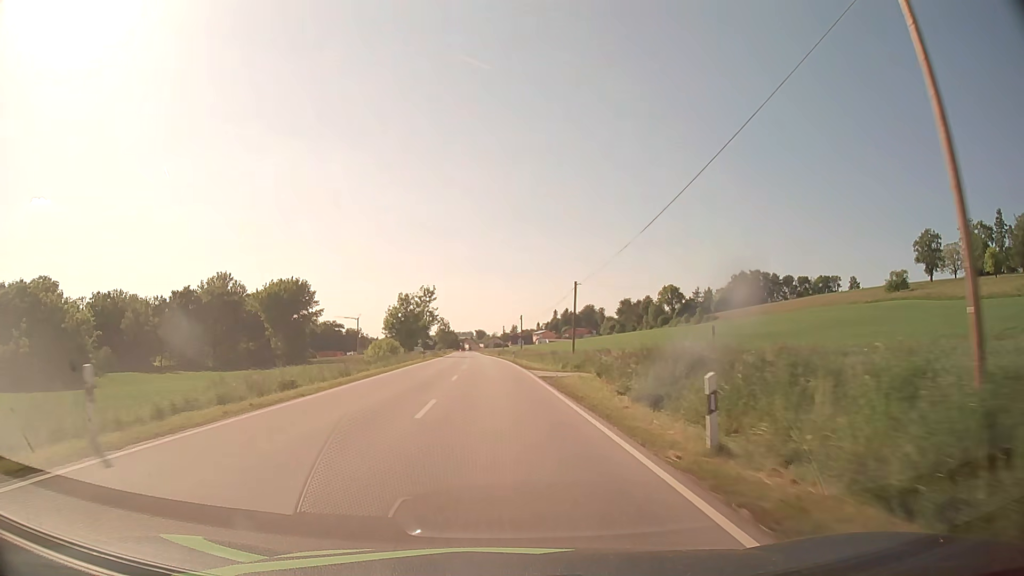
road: secondary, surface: asphalt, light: Day
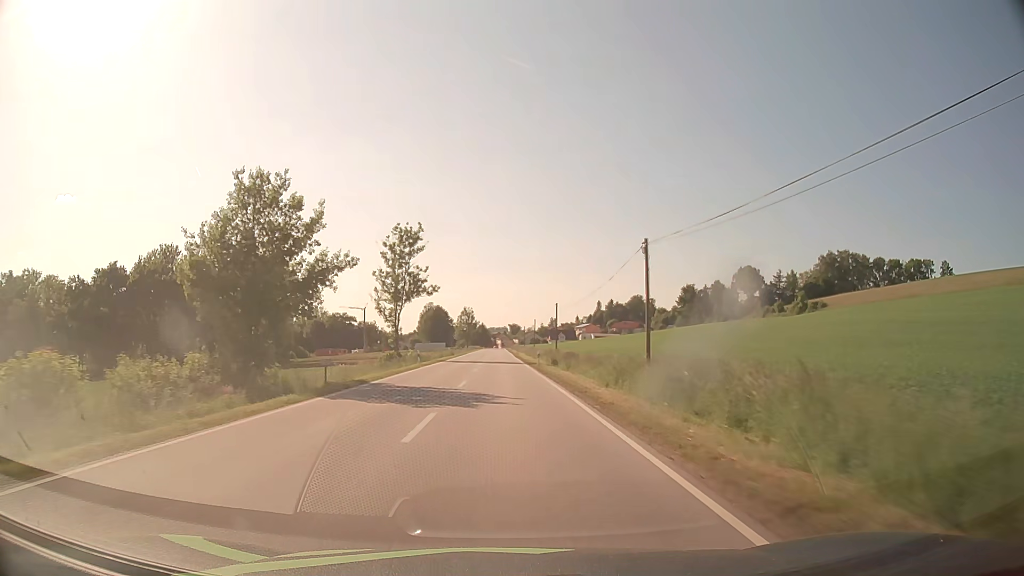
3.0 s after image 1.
(-2.2, +62.9) m; -3°
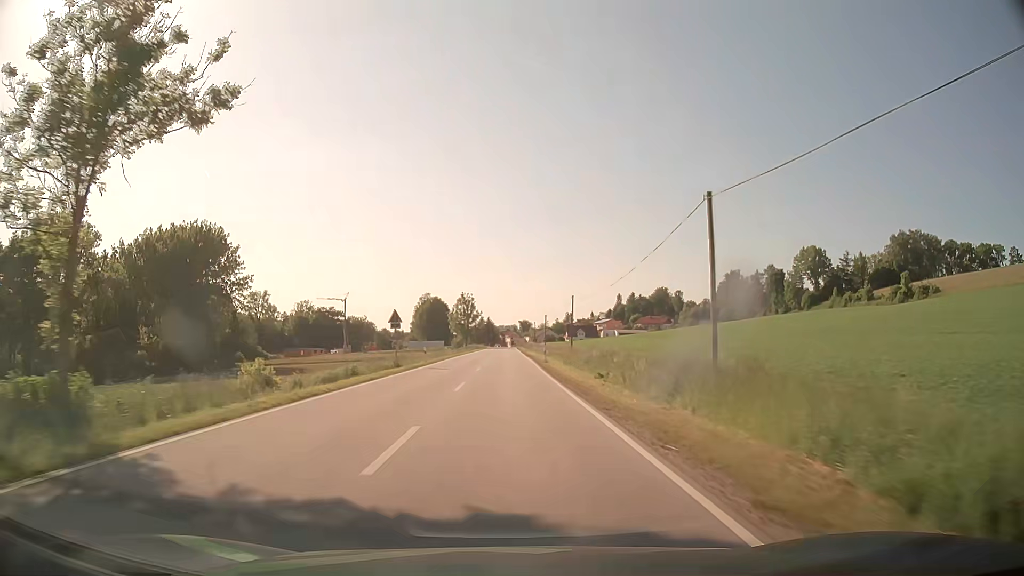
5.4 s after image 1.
(-0.3, +50.4) m; -1°
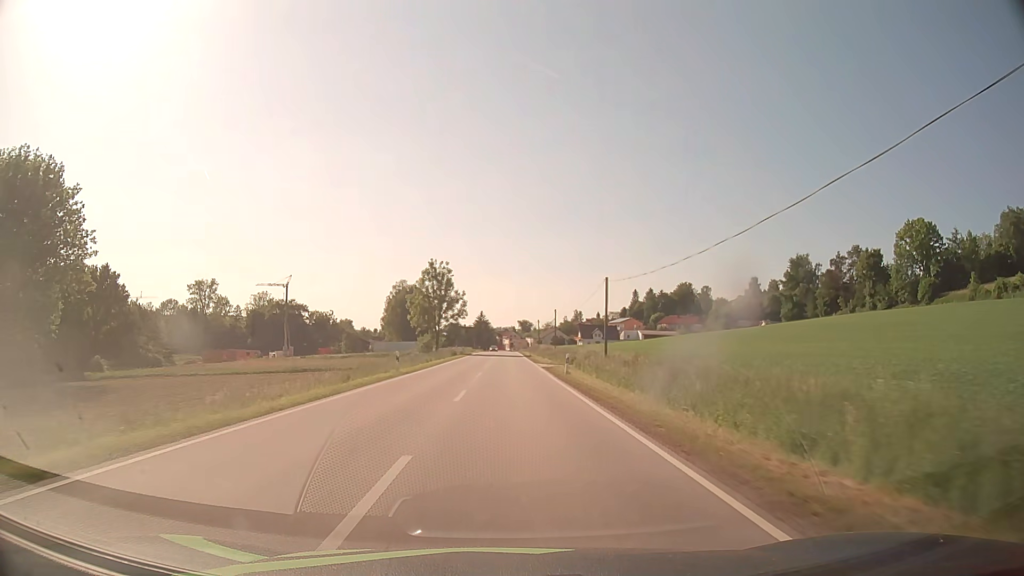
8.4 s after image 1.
(-0.1, +62.7) m; 0°
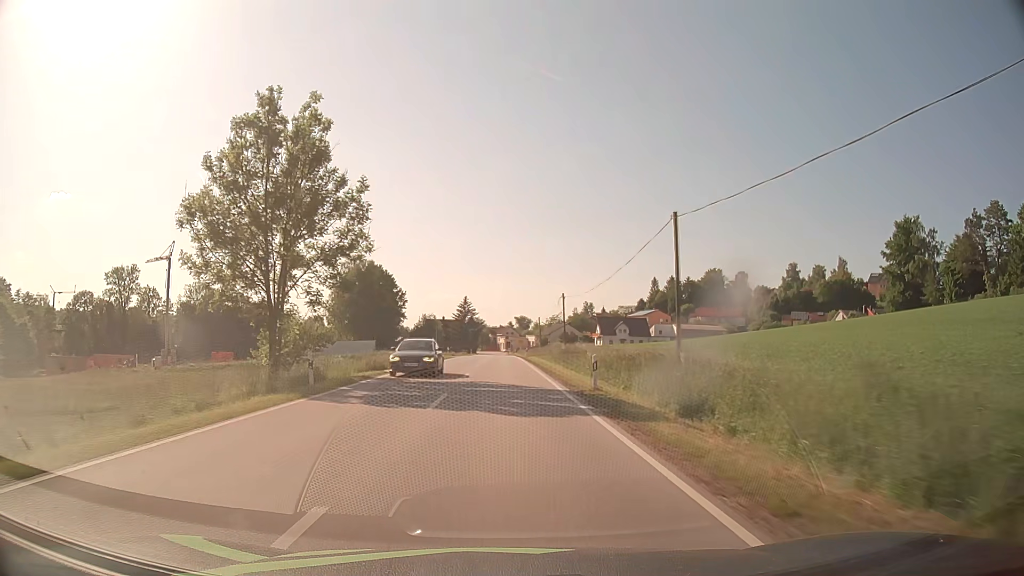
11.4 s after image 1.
(+0.4, +62.6) m; 0°
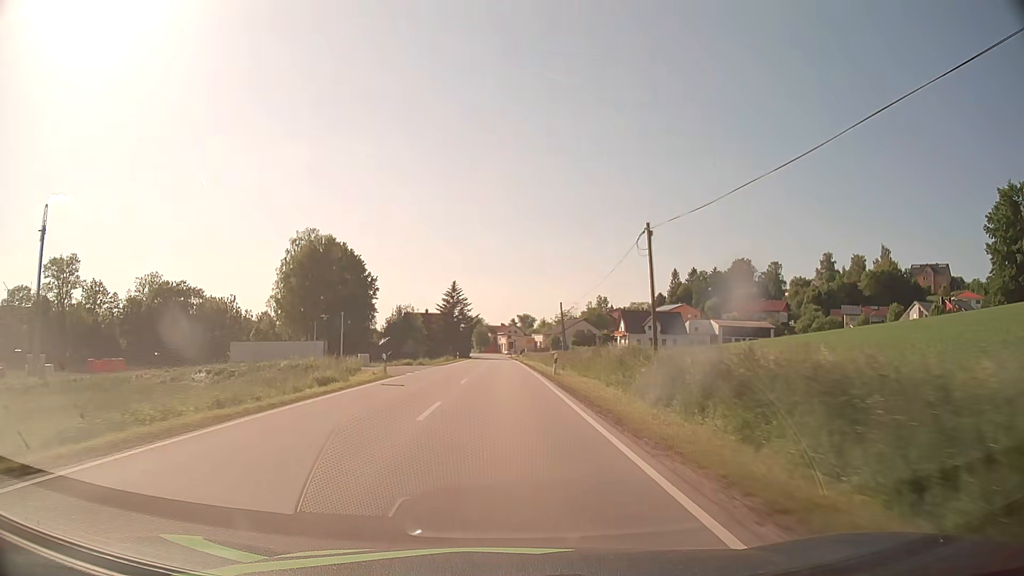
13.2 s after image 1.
(0.0, +37.4) m; 0°
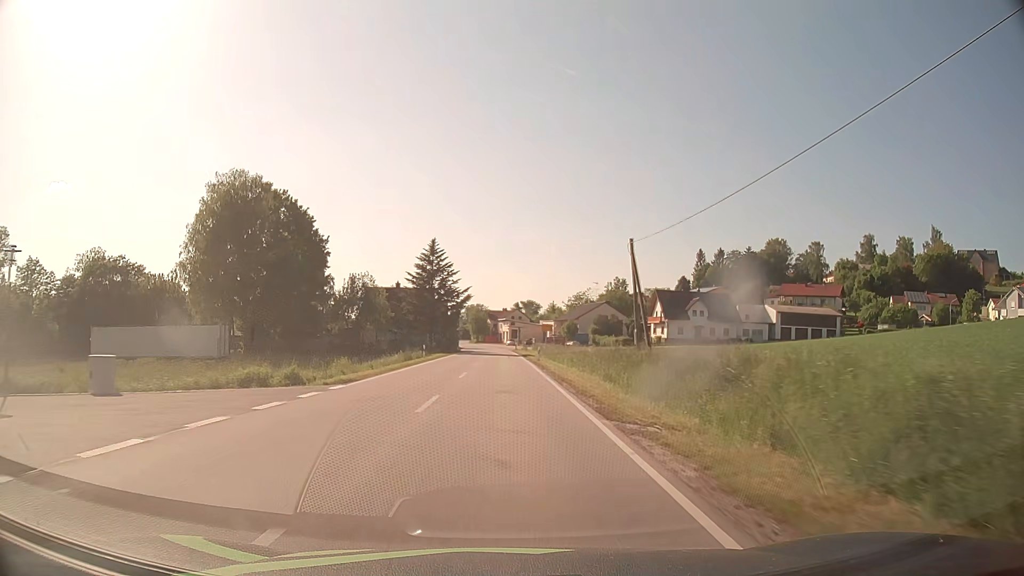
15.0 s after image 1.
(-0.1, +35.0) m; 0°
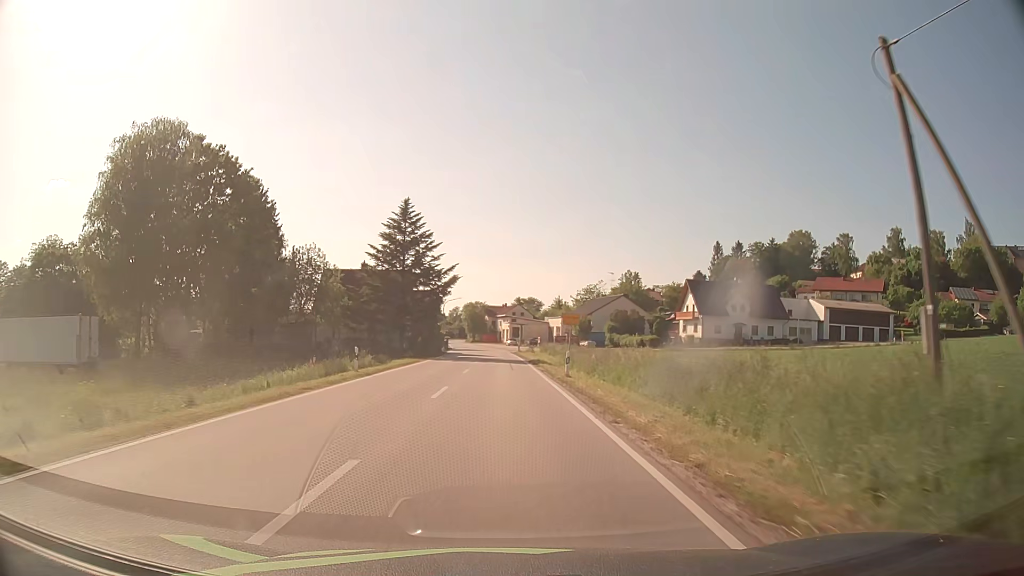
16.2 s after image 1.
(-0.1, +21.0) m; 0°
